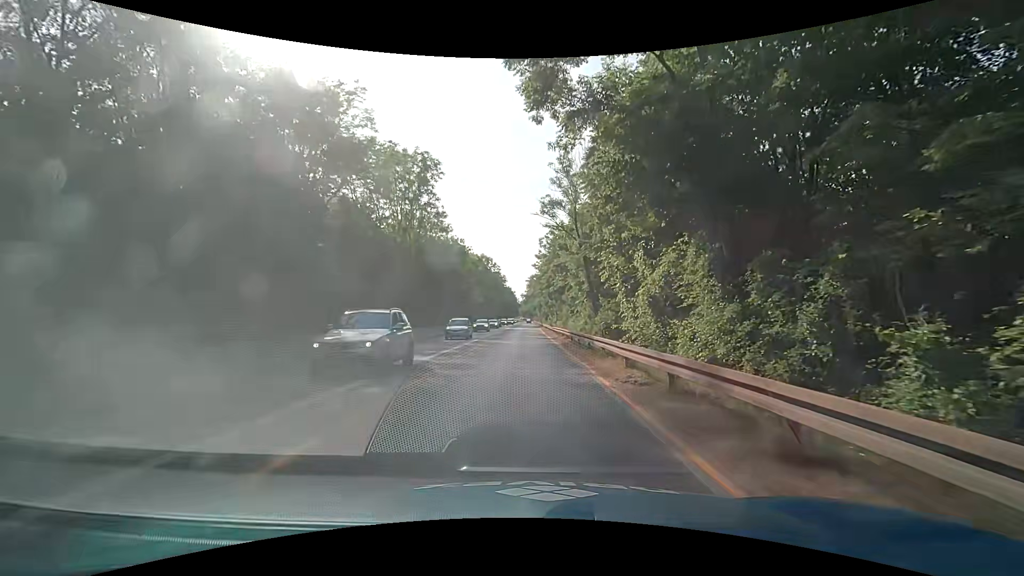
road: trunk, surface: asphalt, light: Day
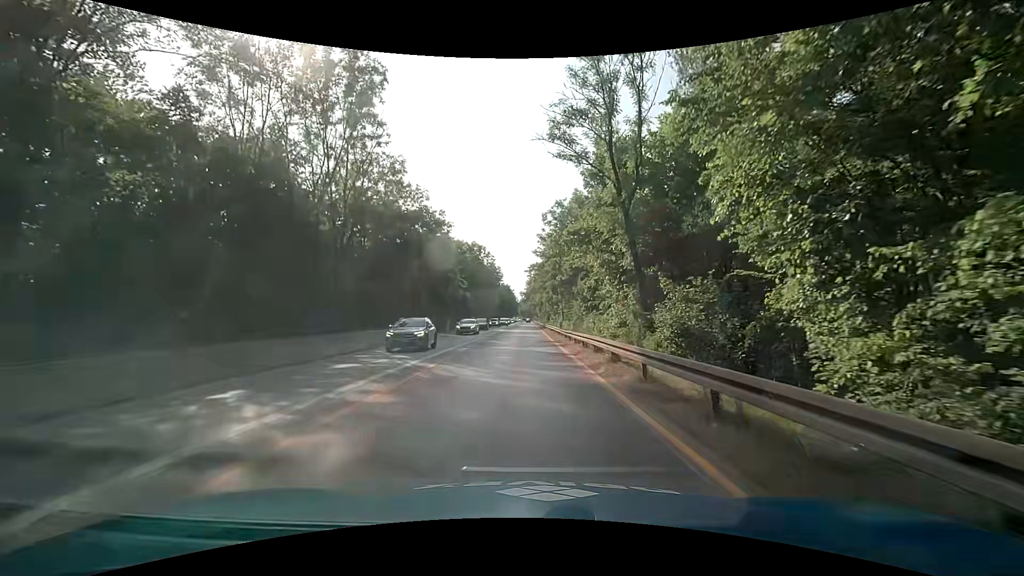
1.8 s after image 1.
(+0.4, +18.2) m; +2°
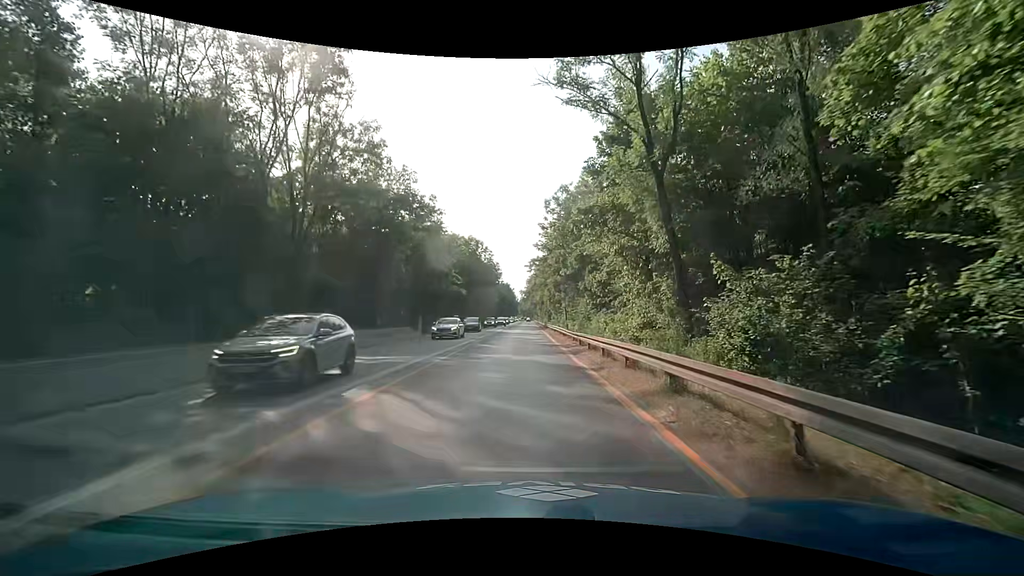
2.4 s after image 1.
(-0.1, +6.1) m; 0°
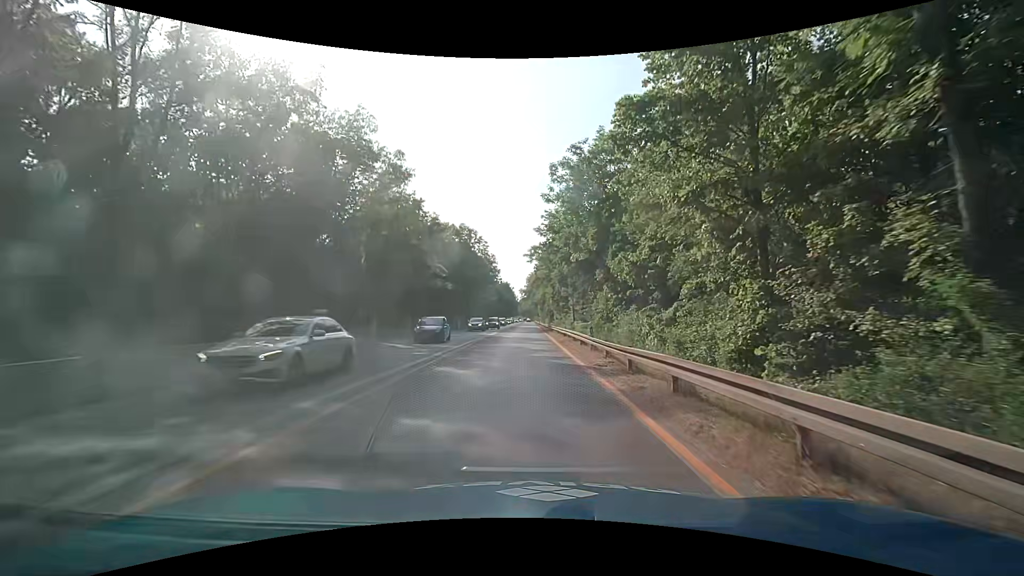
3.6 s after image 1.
(-0.1, +12.1) m; -2°
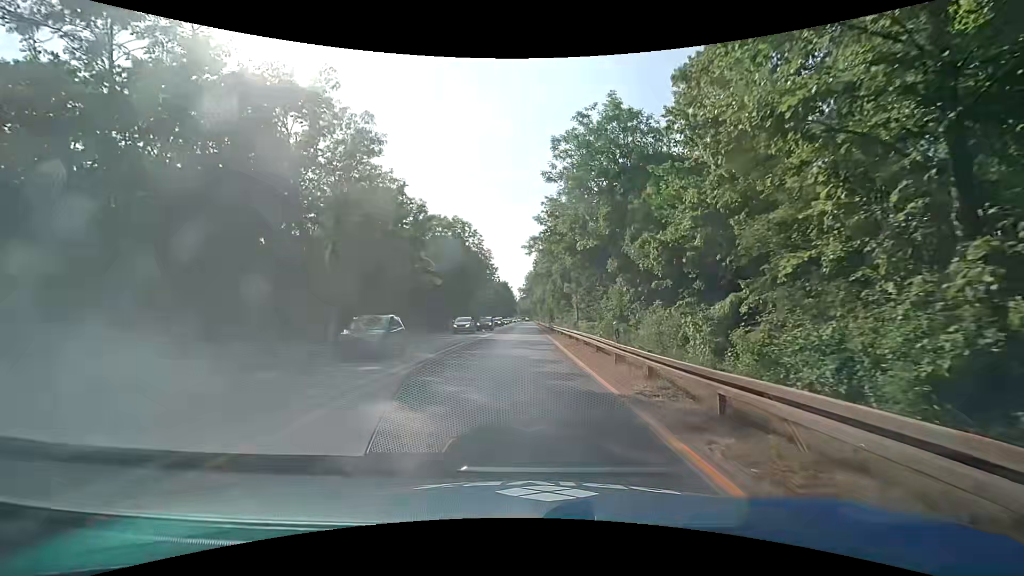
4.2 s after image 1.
(+0.2, +6.1) m; +2°
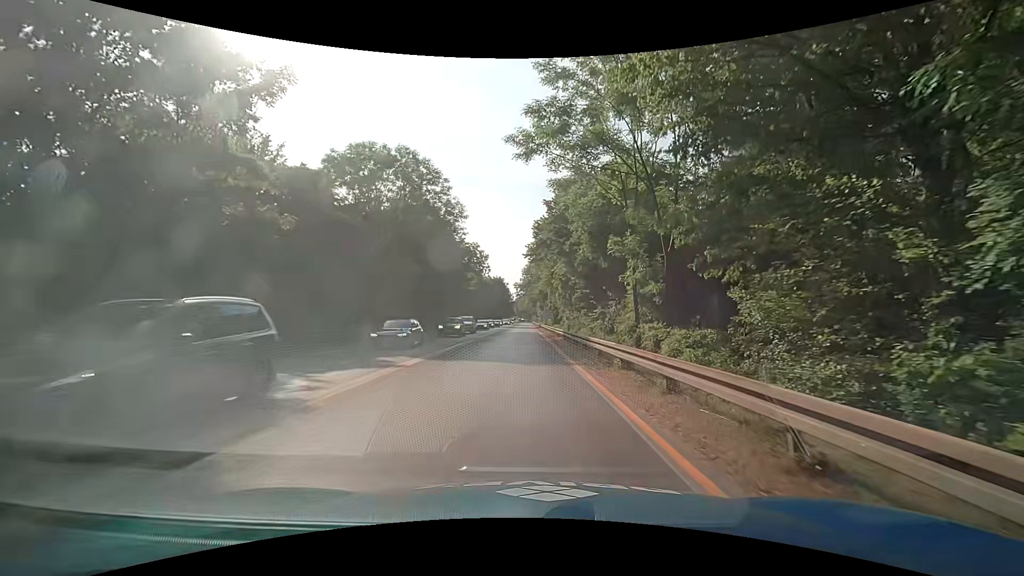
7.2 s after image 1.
(0.0, +30.2) m; 0°
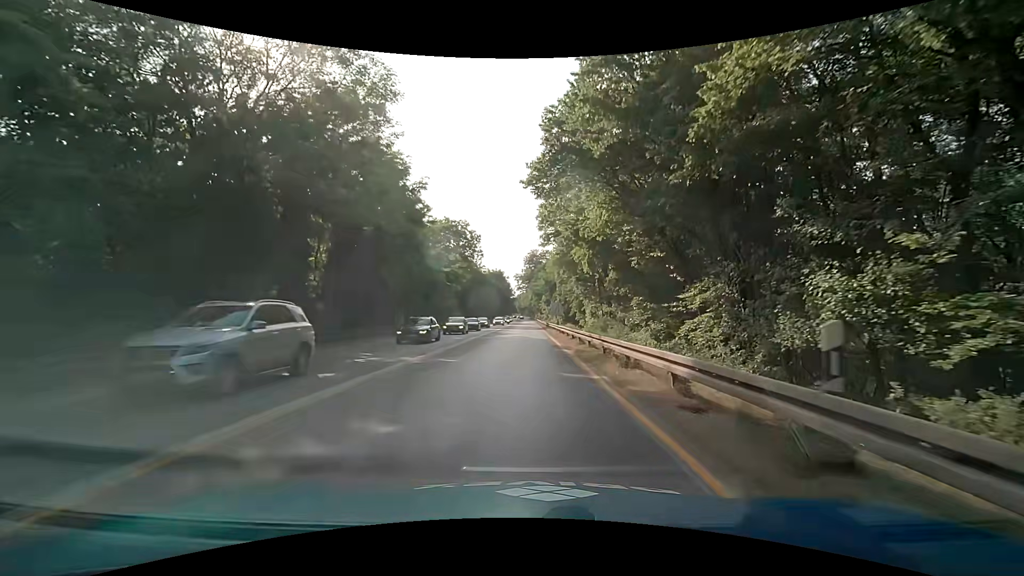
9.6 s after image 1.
(-0.3, +24.2) m; -1°
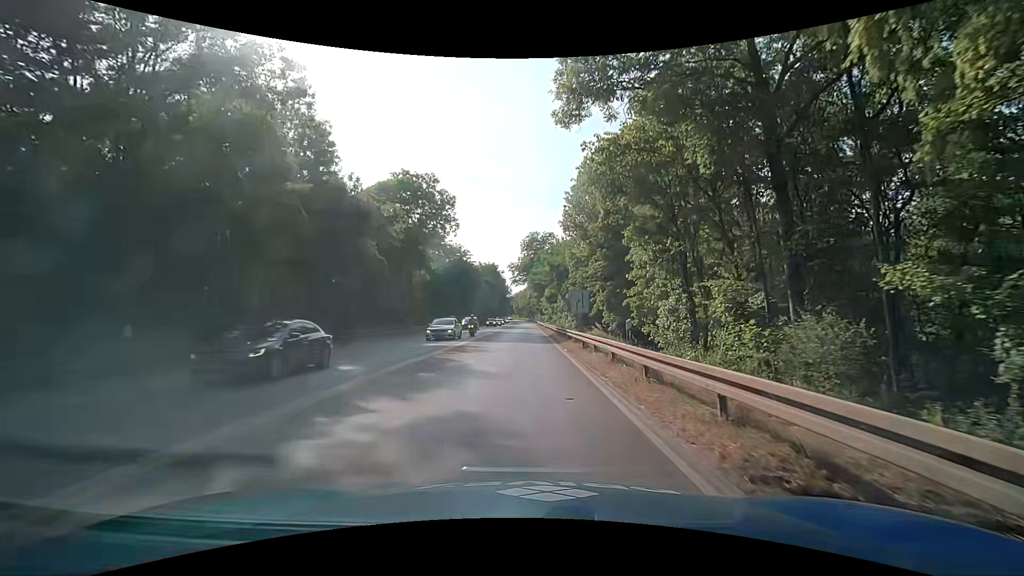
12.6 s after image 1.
(+0.1, +30.3) m; 0°
(0, +10) (0, +20) (0, +30) (+1, +40) (+1, +50) (+1, +60) (+1, +70) (+1, +80) (+1, +90) (+1, +100) m
